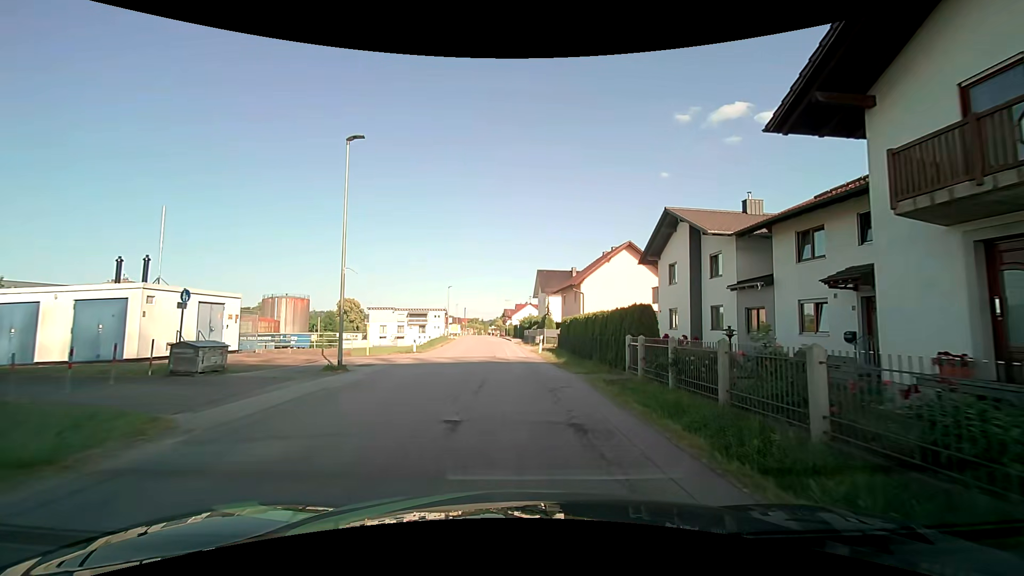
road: unclassified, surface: asphalt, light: Day
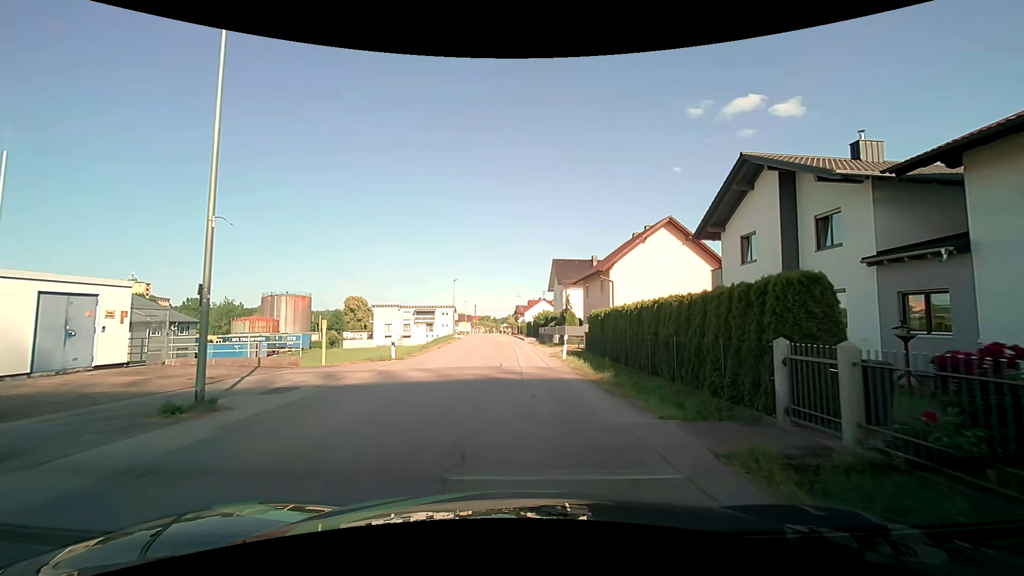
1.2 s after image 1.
(-0.1, +8.1) m; -2°
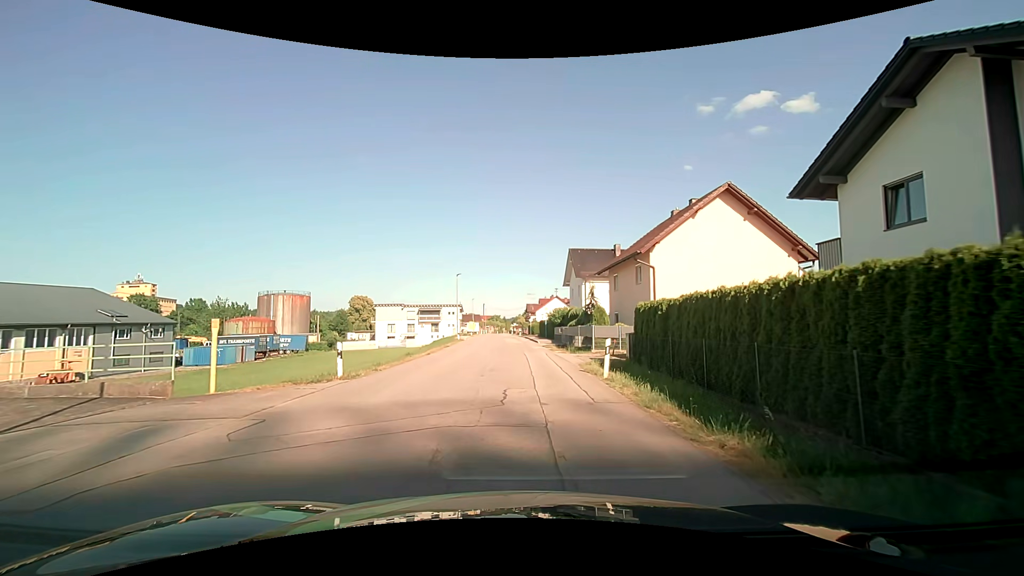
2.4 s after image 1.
(-0.1, +8.0) m; -1°
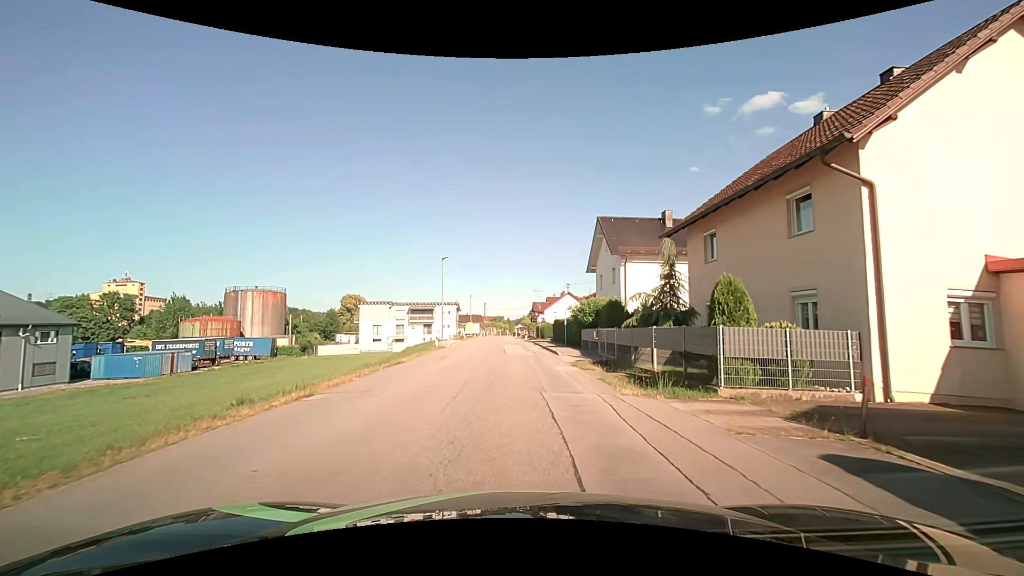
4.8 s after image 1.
(-0.1, +16.2) m; -1°
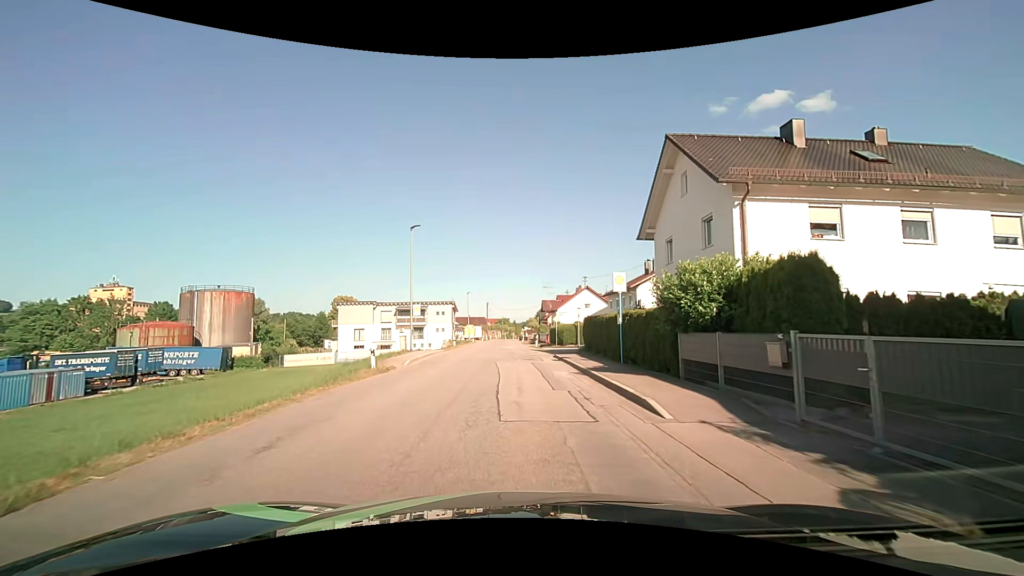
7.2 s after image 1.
(-0.1, +16.4) m; 0°
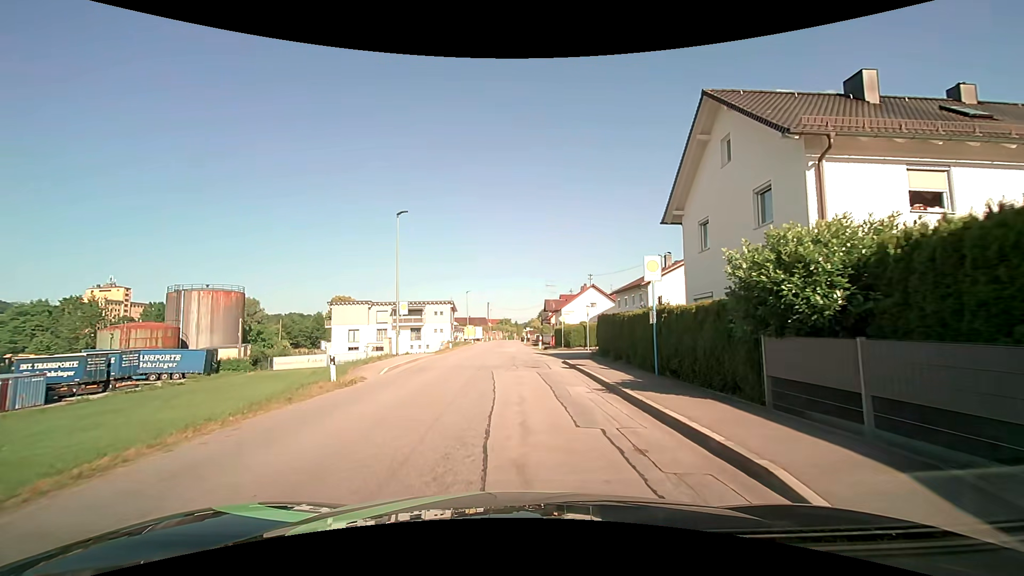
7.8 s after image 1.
(0.0, +4.1) m; -1°
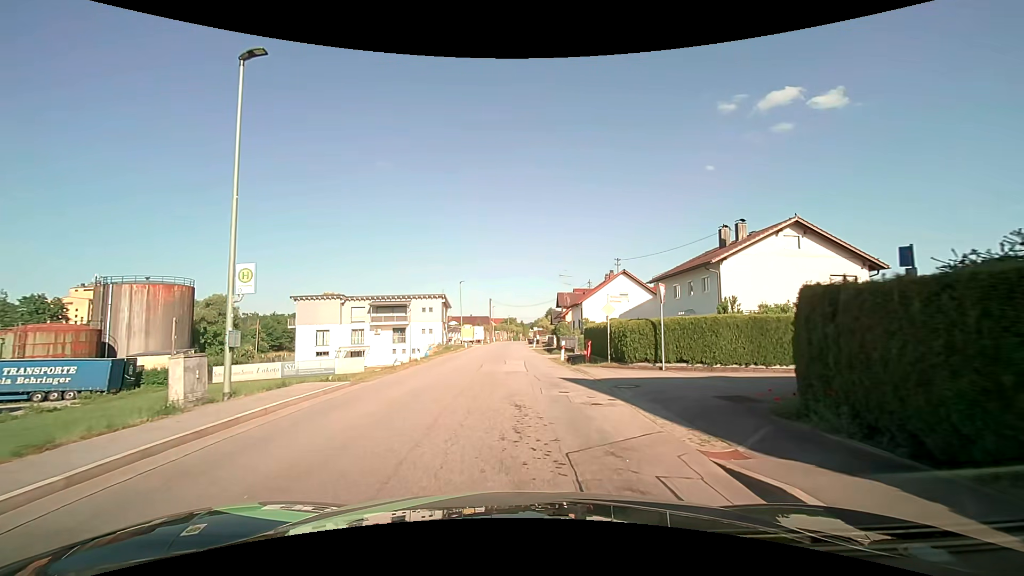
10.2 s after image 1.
(-0.2, +16.5) m; -1°
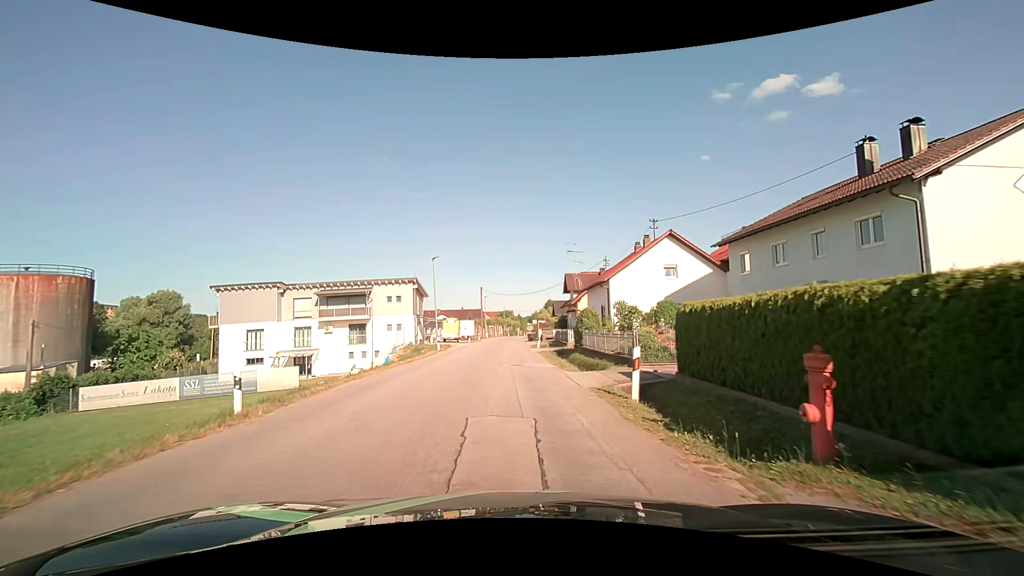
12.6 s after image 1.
(+0.1, +17.4) m; 0°
(0, +10) (0, +20) (0, +30) (0, +40) (0, +50) (0, +60) (0, +70) (0, +80) (+1, +90) (+1, +100) m
